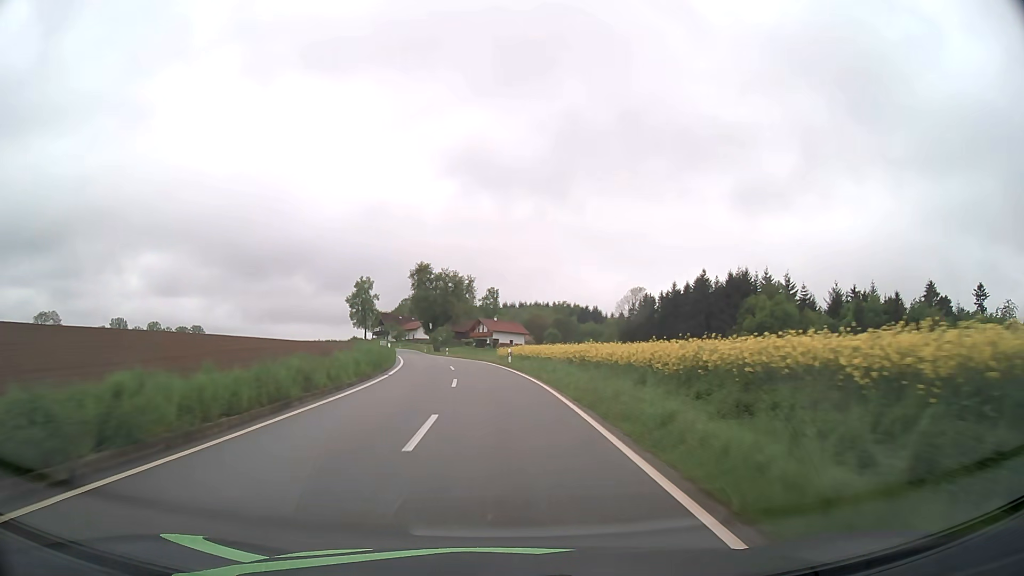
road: tertiary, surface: asphalt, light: Day
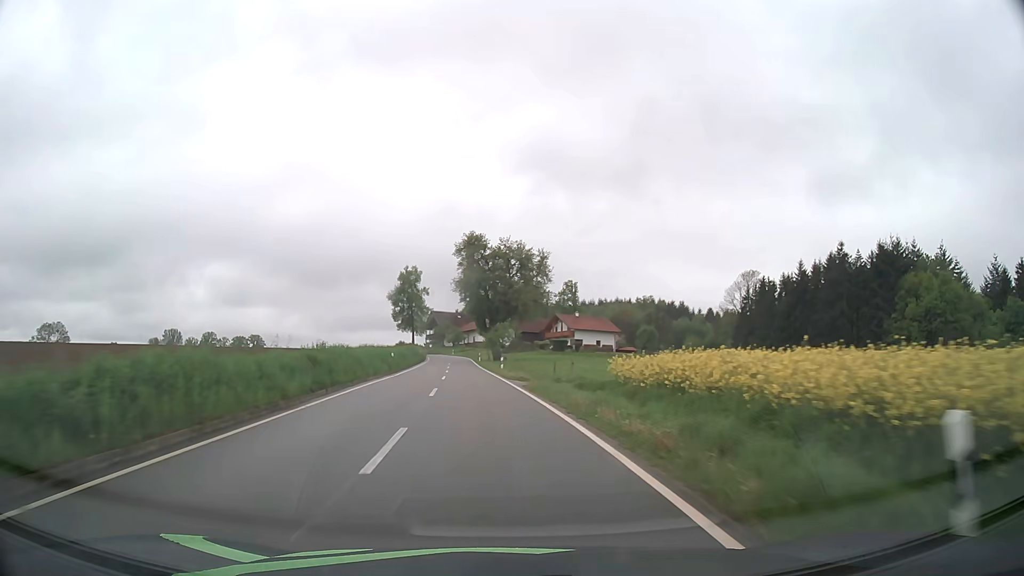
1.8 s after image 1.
(-1.5, +37.2) m; -6°
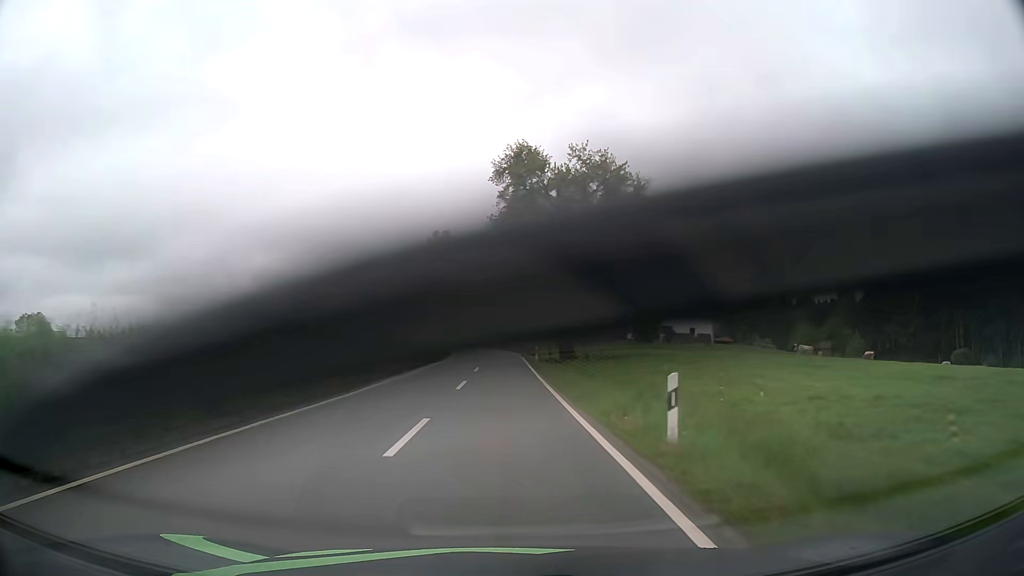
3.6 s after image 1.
(-1.9, +35.0) m; -5°
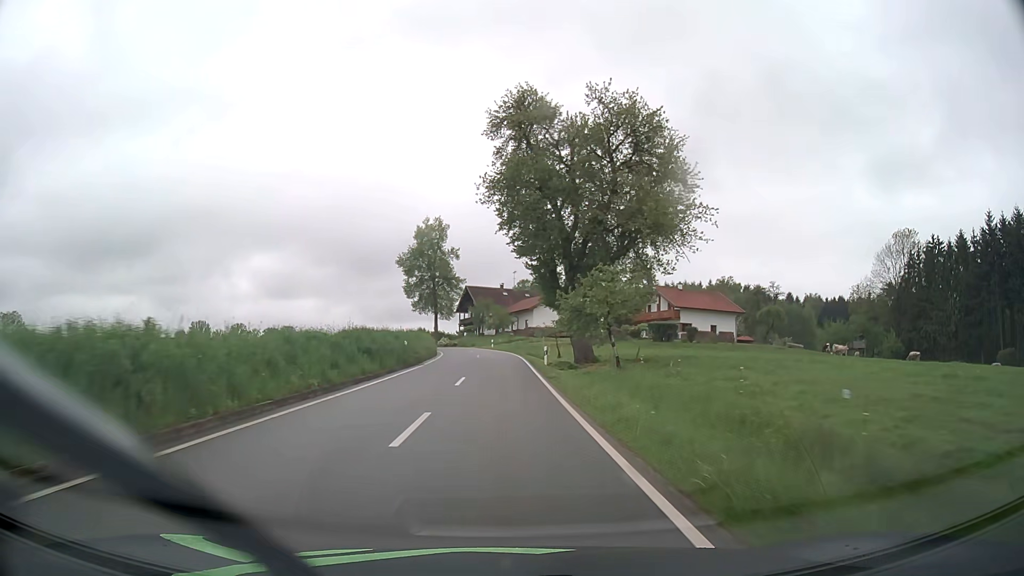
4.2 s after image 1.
(0.0, +11.3) m; 0°
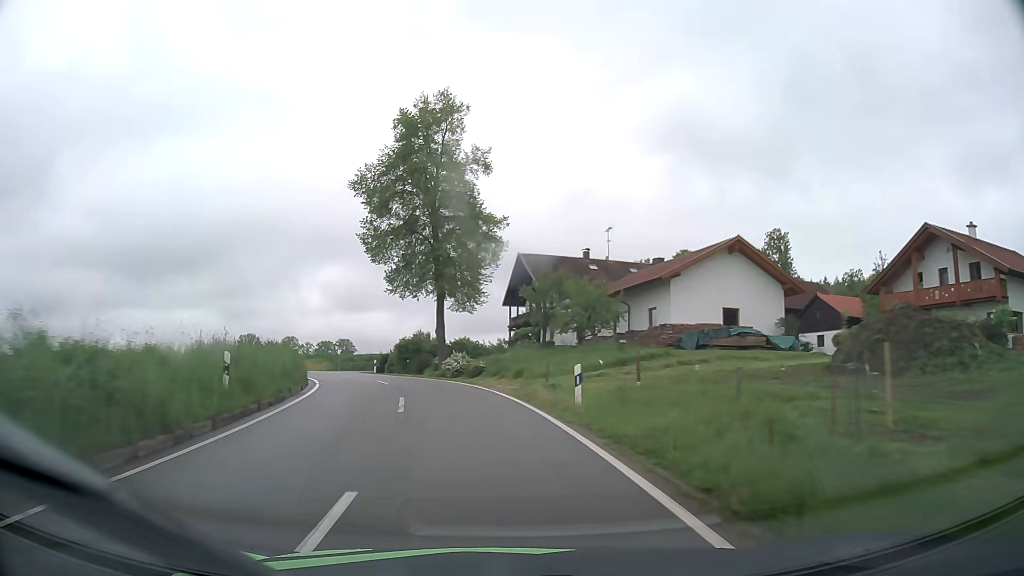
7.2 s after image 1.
(-1.0, +54.7) m; -6°
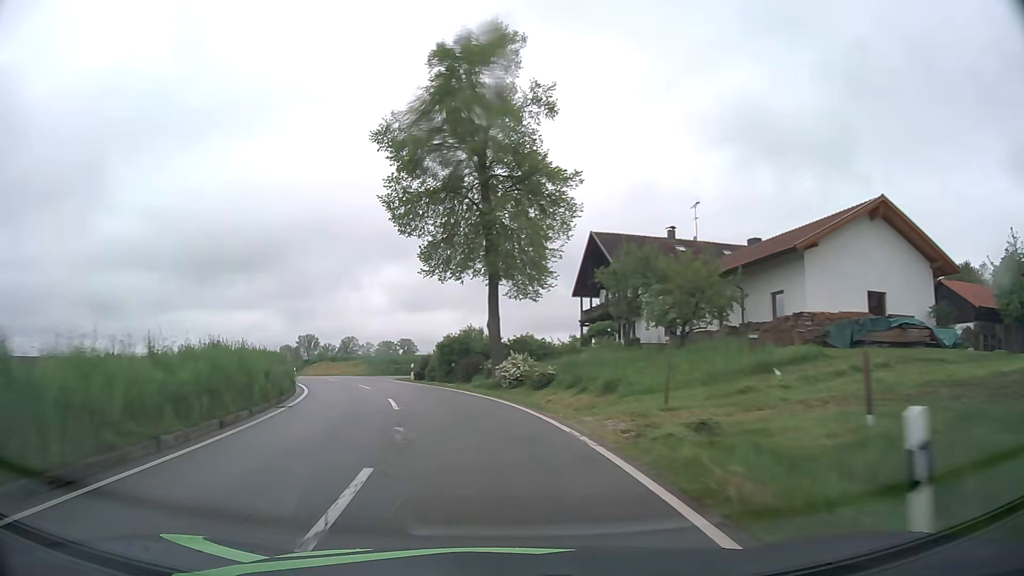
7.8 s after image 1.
(-0.5, +10.7) m; -5°
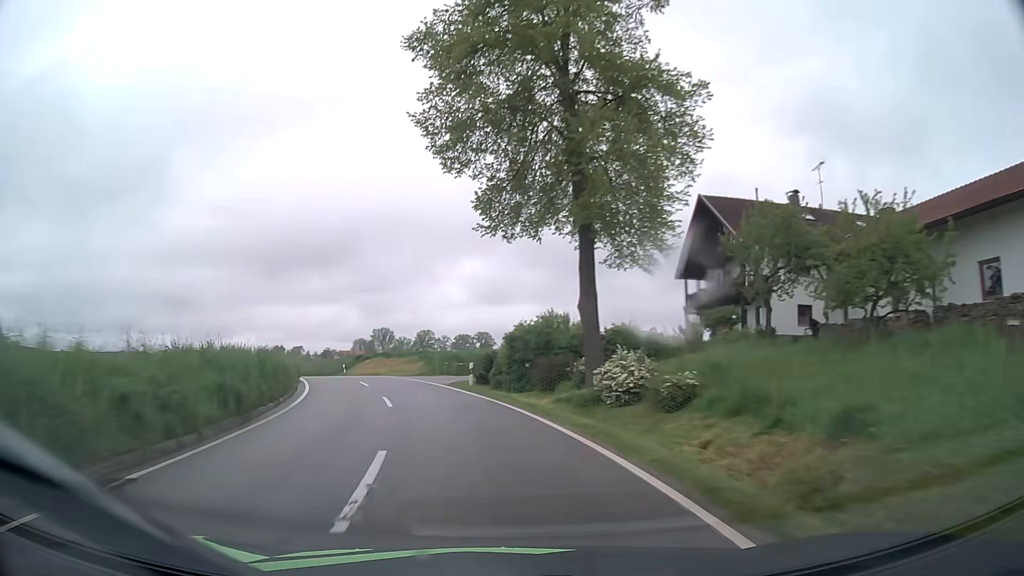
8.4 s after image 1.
(-0.6, +10.6) m; -6°
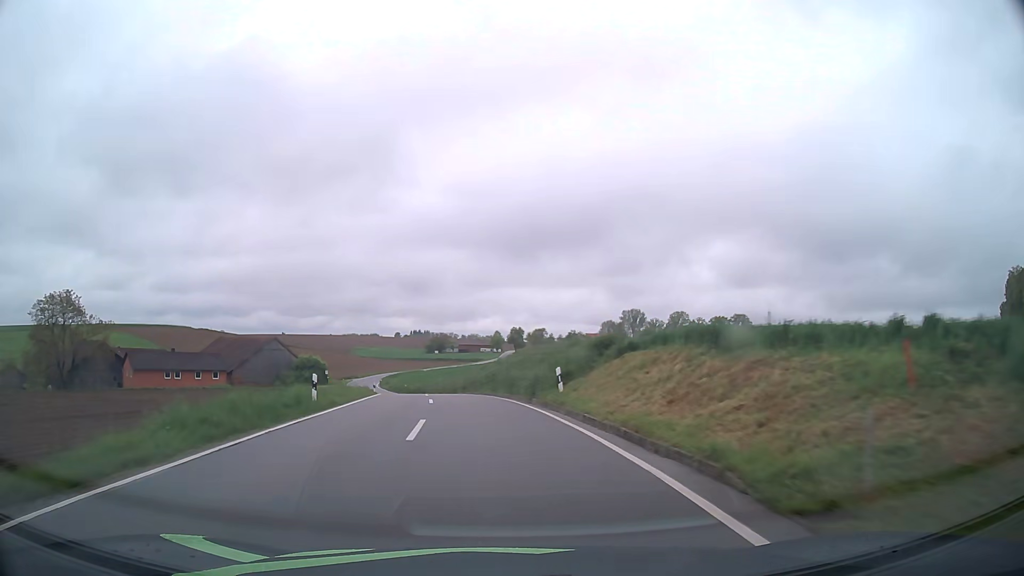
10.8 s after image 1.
(-9.1, +41.4) m; -22°
(0, +10) (-1, +20) (-2, +30) (-3, +40) (-5, +50) (-7, +59) (-9, +69) (-12, +79) (-15, +88) (-18, +98) m
